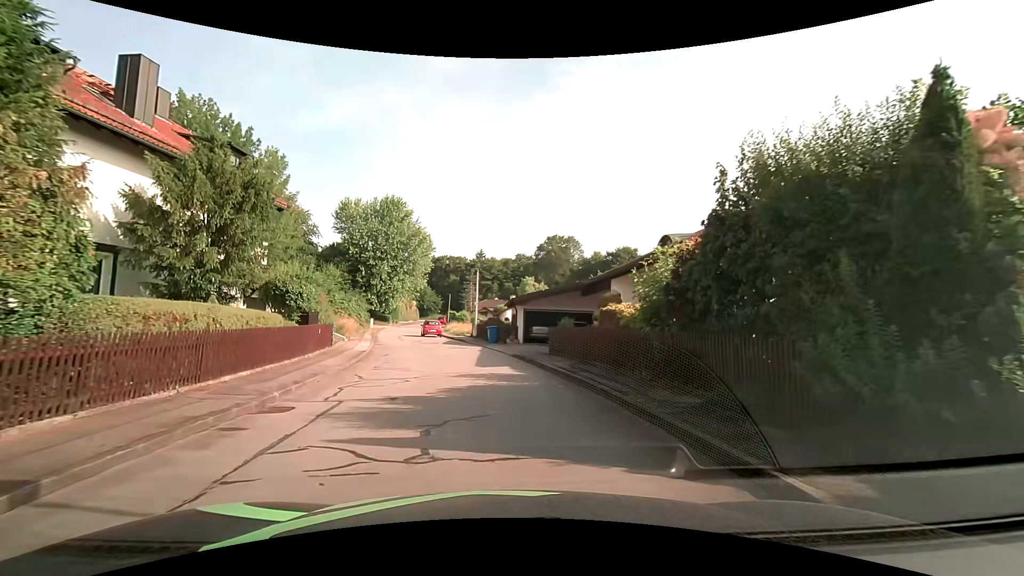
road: residential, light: Day
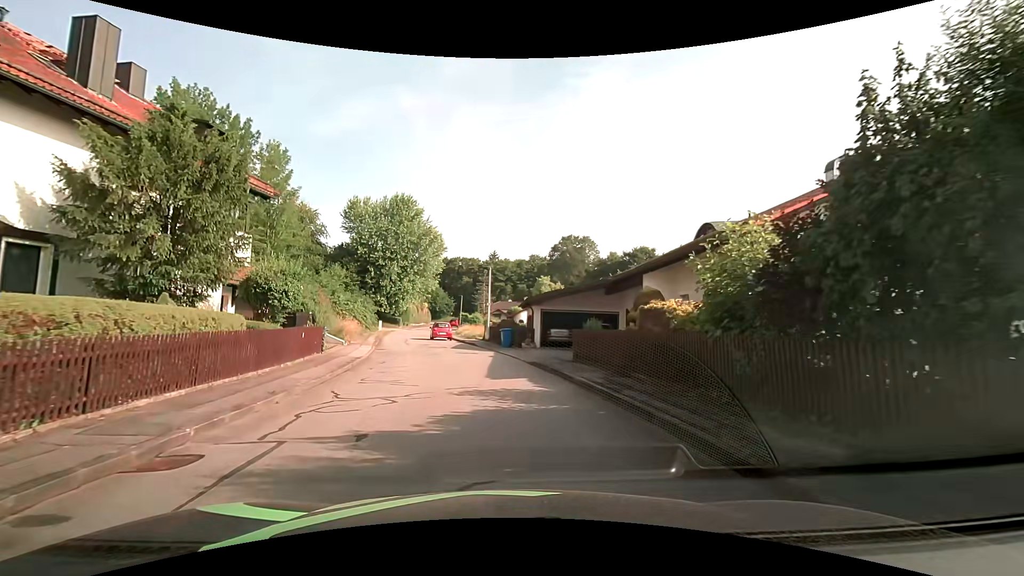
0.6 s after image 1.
(0.0, +3.0) m; -1°
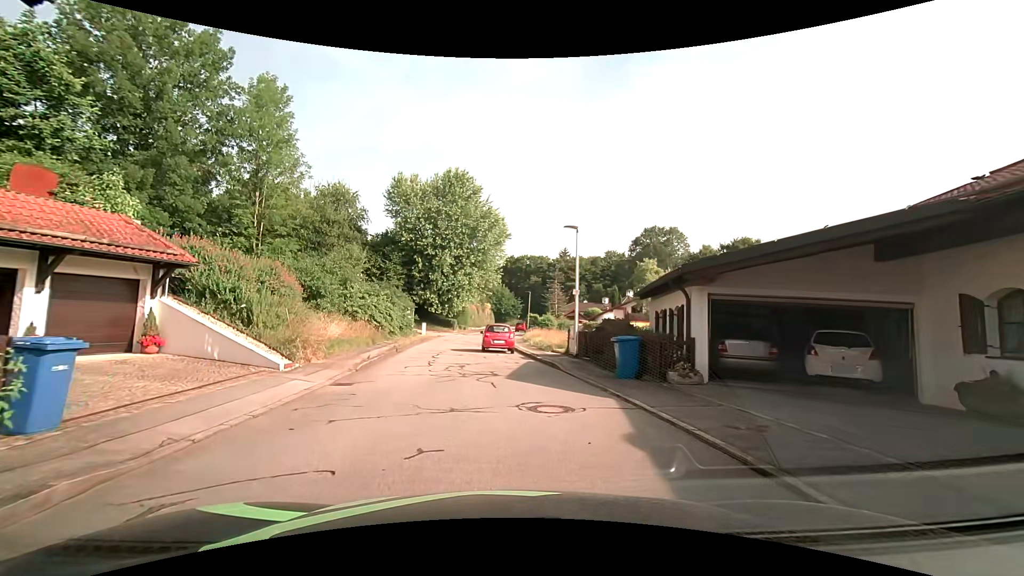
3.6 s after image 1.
(-1.1, +15.3) m; -8°
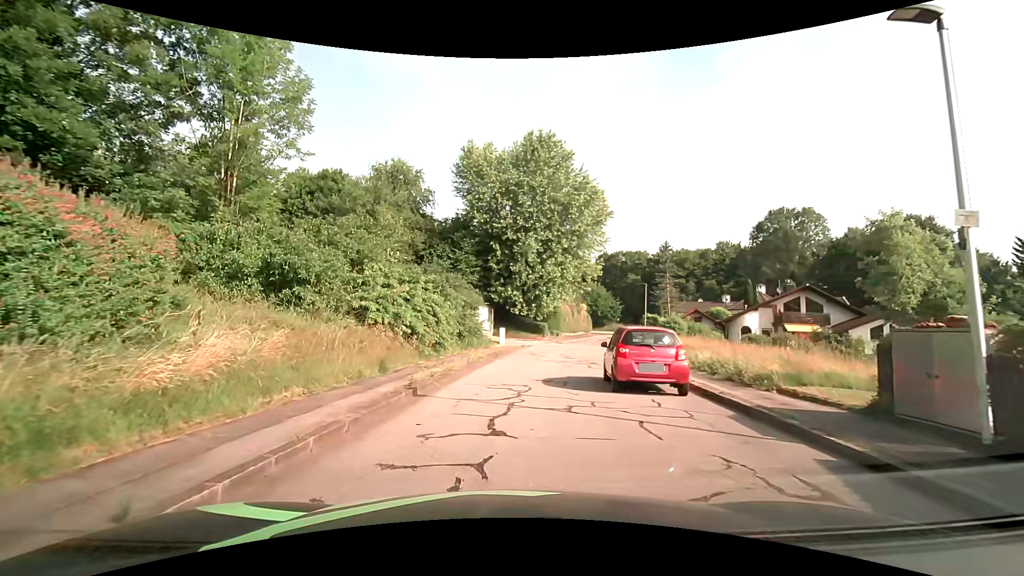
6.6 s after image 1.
(-1.2, +13.7) m; -10°
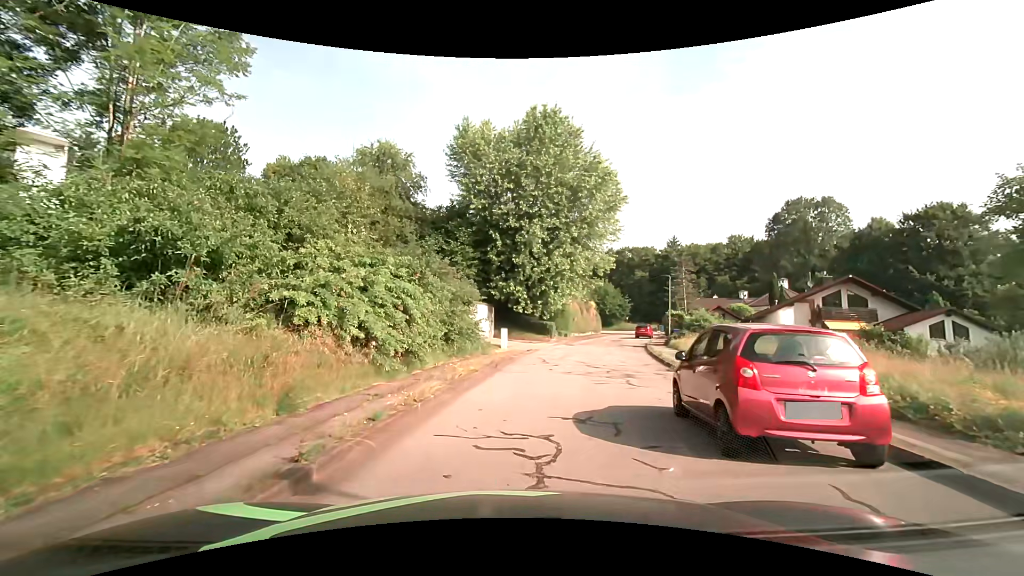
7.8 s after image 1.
(0.0, +5.5) m; 0°
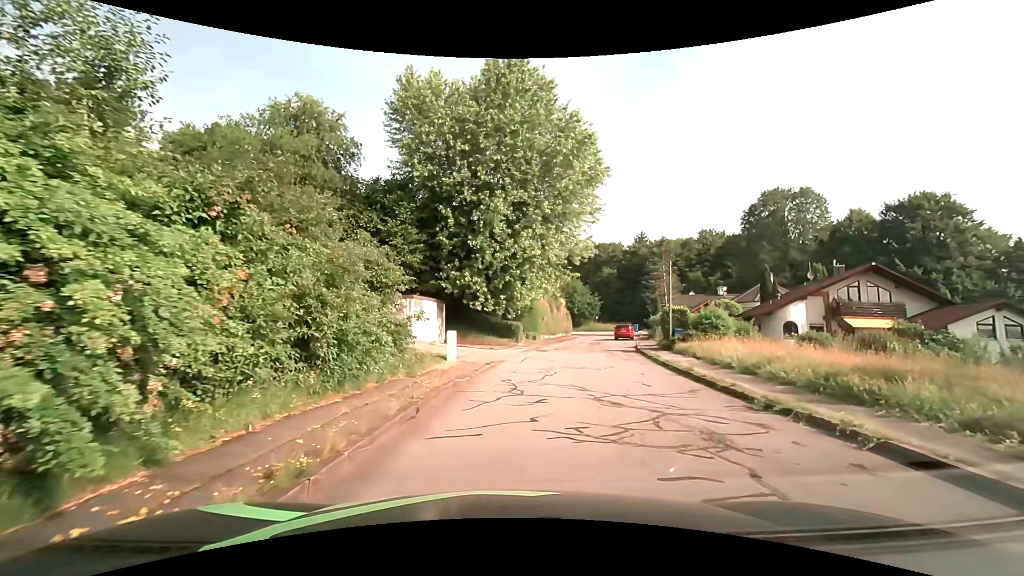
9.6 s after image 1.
(+0.2, +8.5) m; +3°
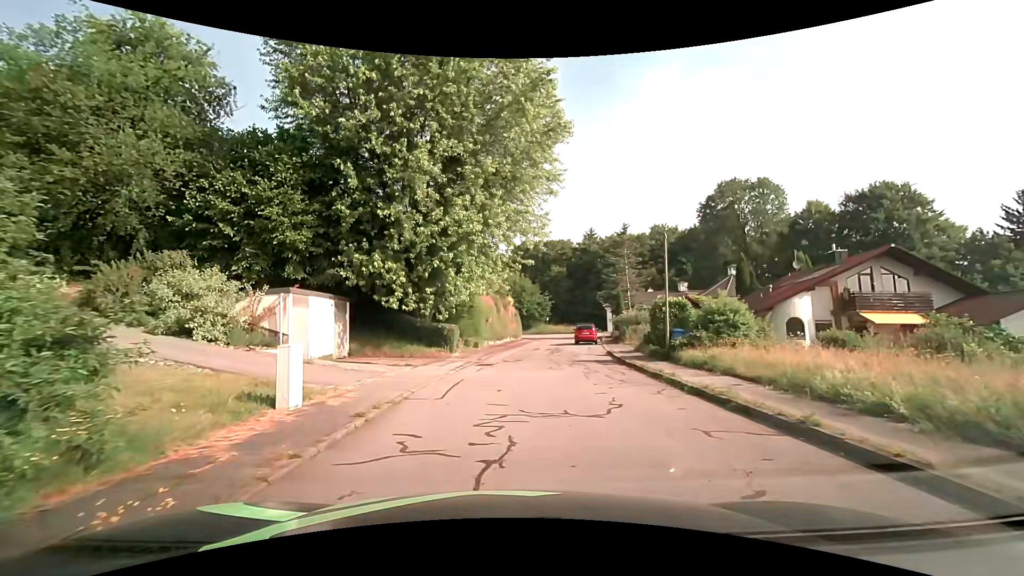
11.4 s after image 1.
(+0.7, +8.8) m; +8°
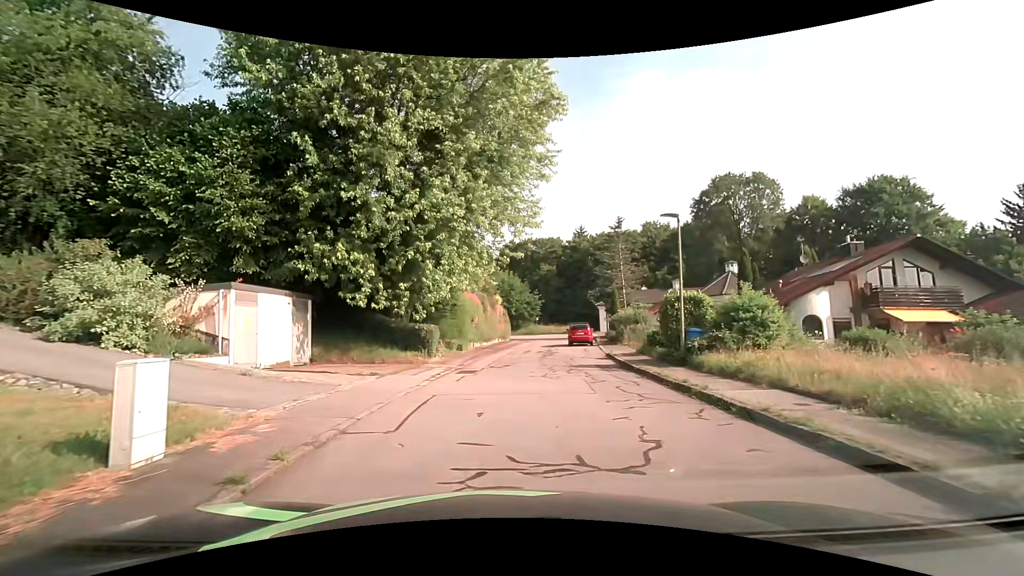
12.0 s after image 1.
(0.0, +3.0) m; +1°
